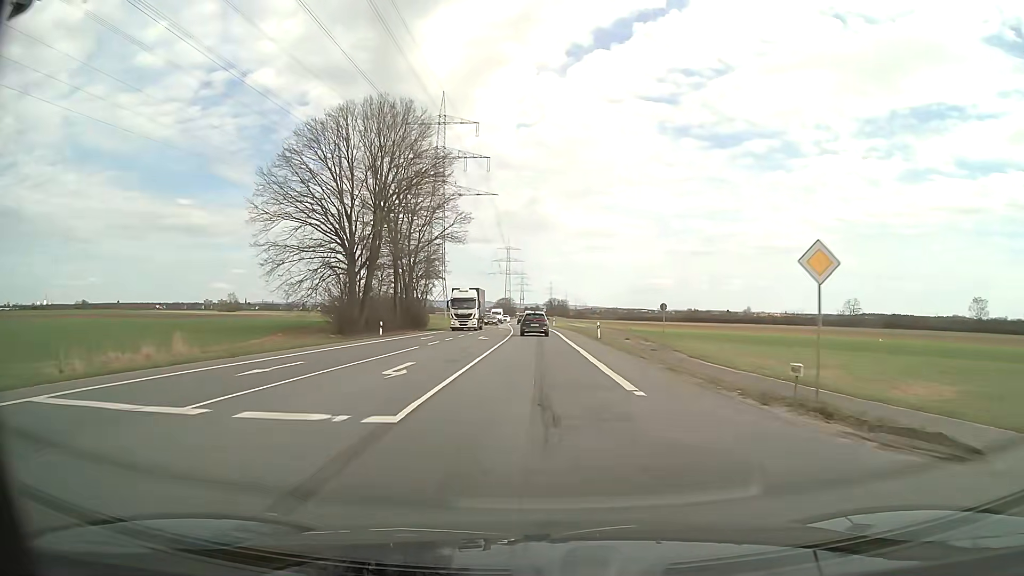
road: secondary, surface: asphalt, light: Day
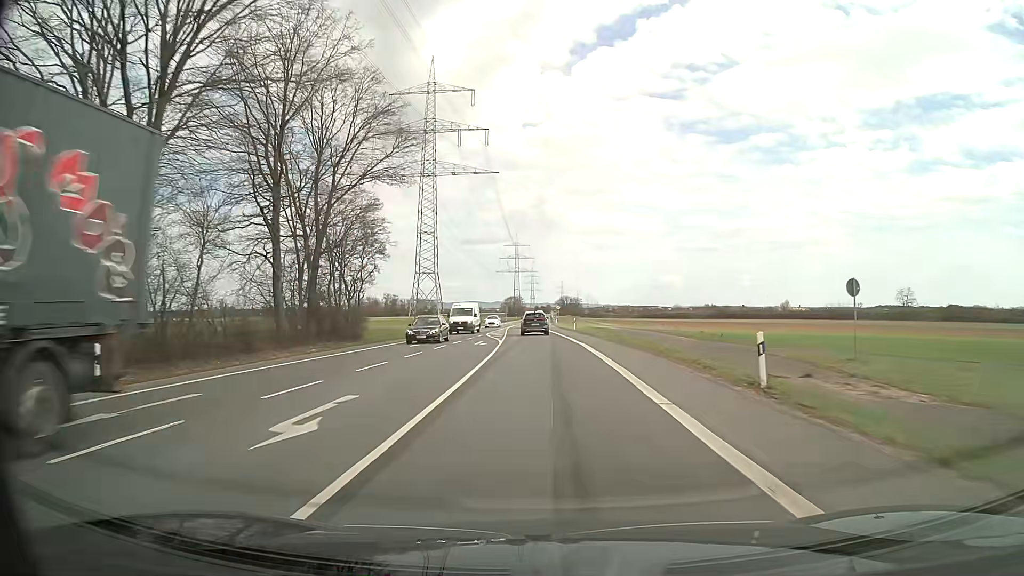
(-0.3, +32.4) m; -1°
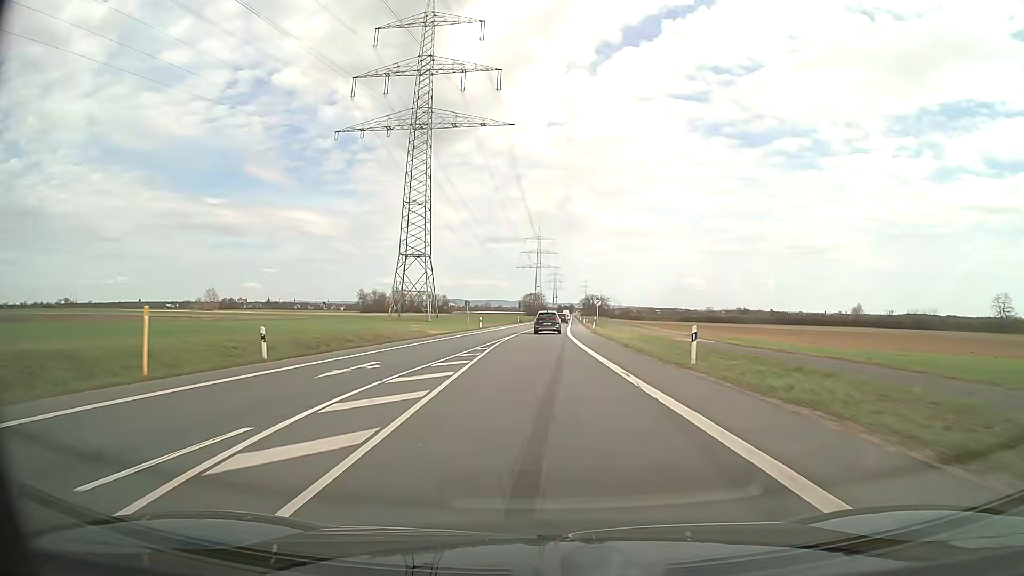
(-0.8, +43.2) m; -2°
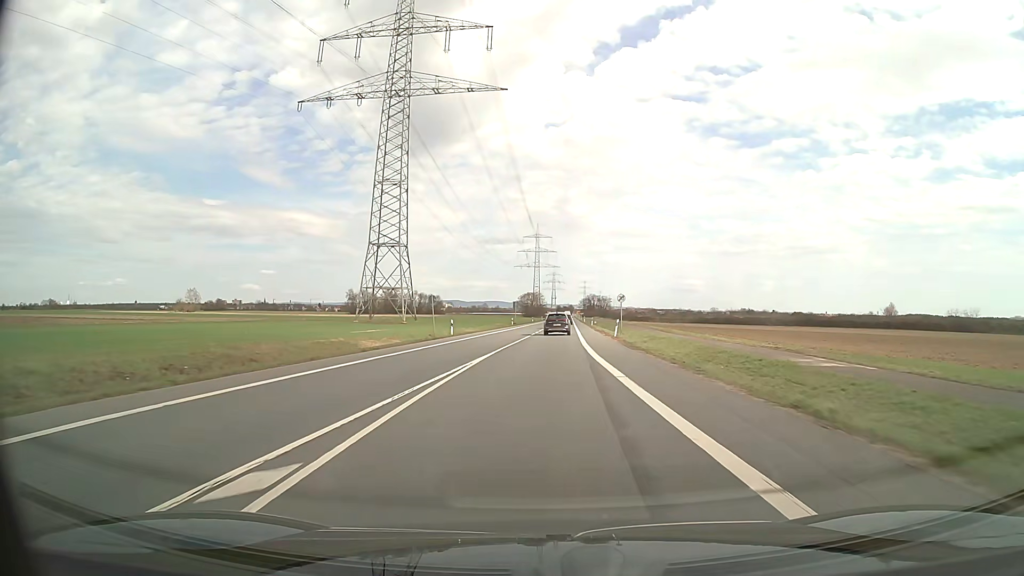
(0.0, +21.6) m; 0°
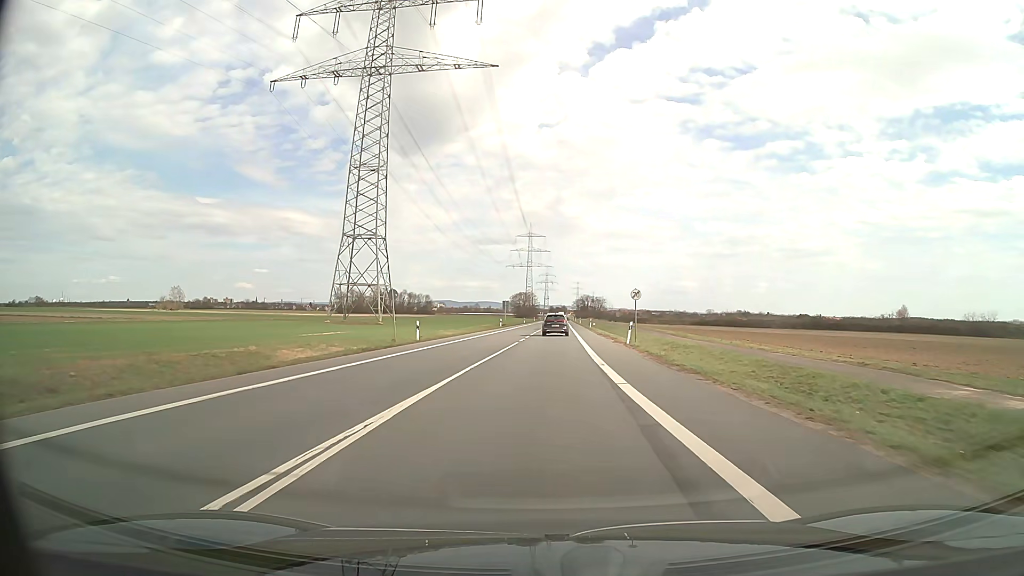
(+0.1, +10.8) m; +1°
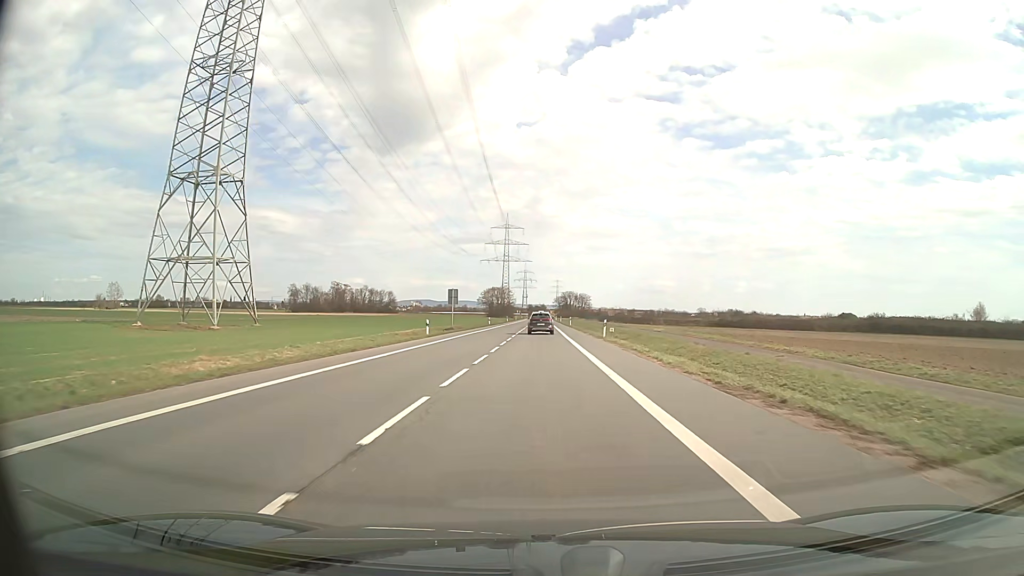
(+0.8, +43.2) m; +2°
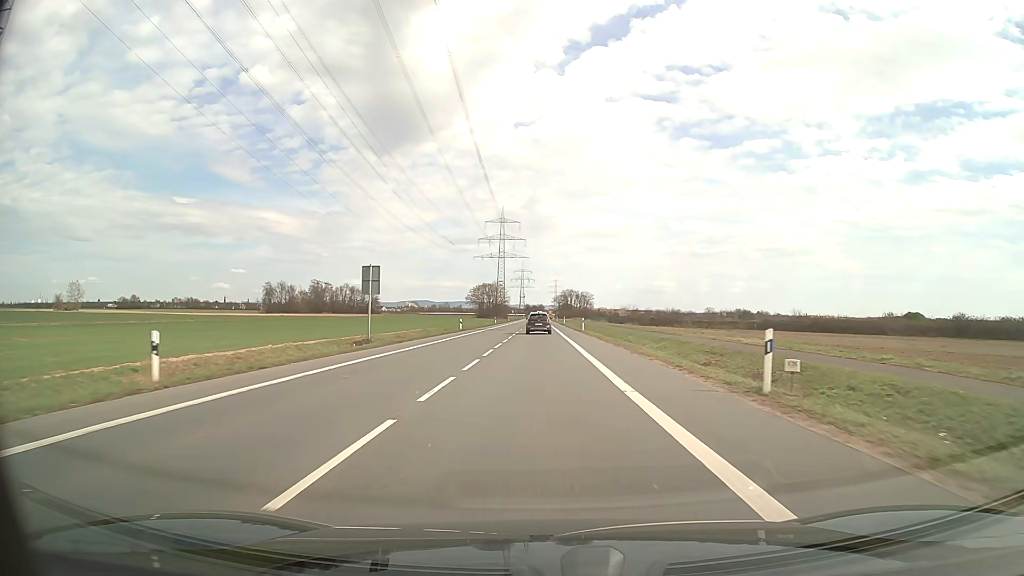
(0.0, +32.4) m; 0°
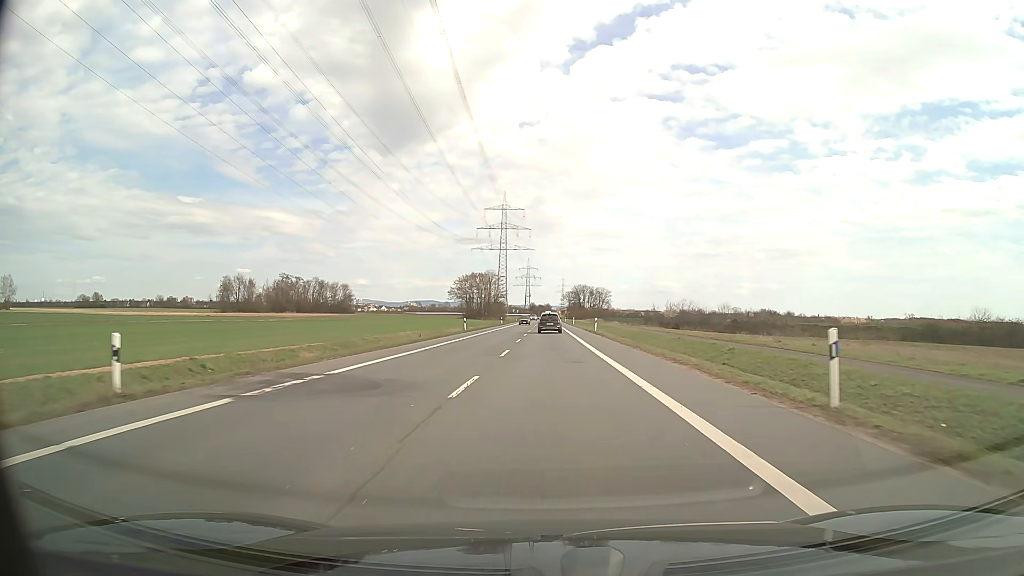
(-0.3, +53.8) m; -1°
(0, +10) (0, +20) (0, +30) (0, +40) (0, +50) (+1, +60) (+1, +70) (+1, +80) (+1, +90) (+1, +100) m
